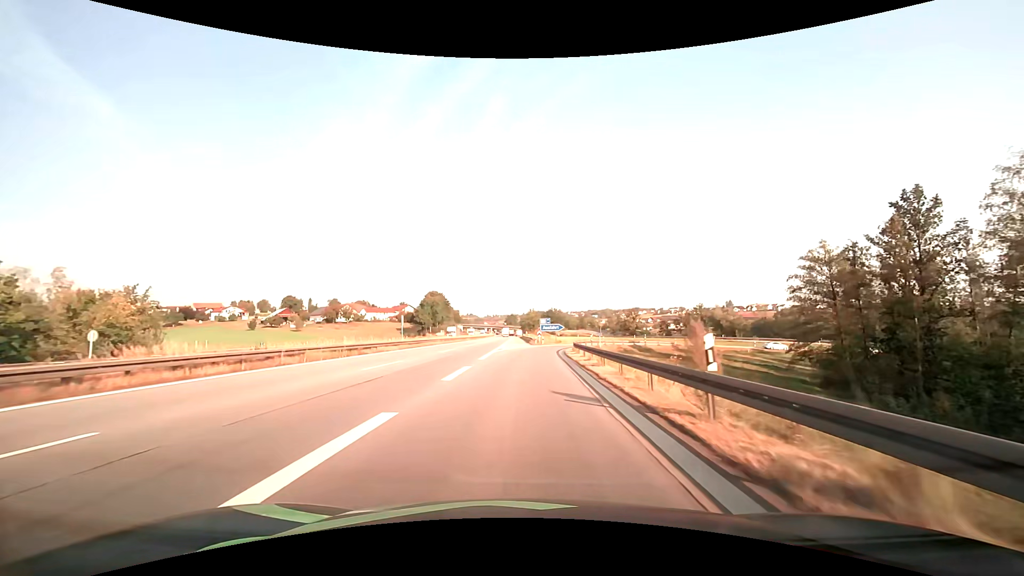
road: motorway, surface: asphalt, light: Day
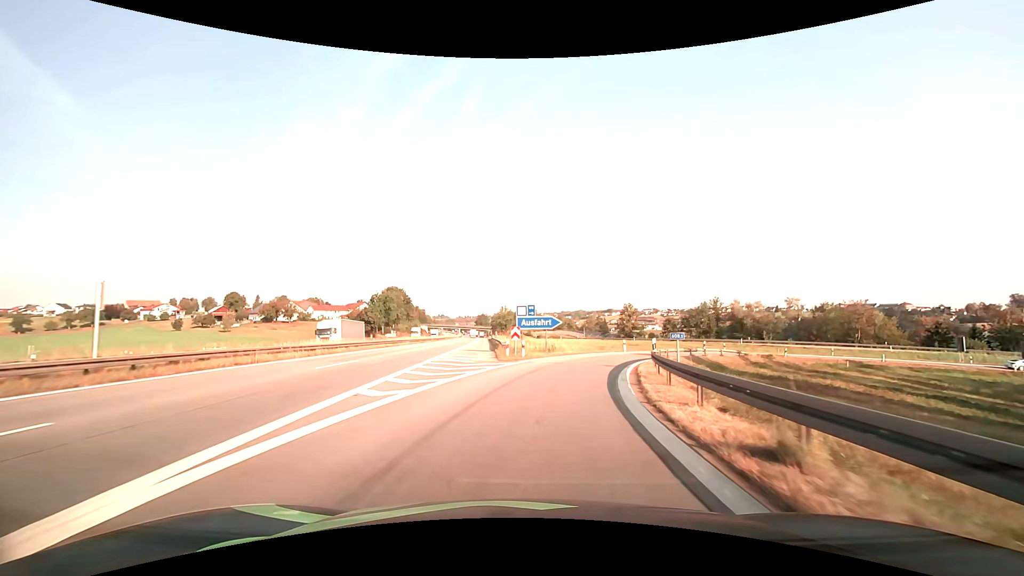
(+0.4, +34.0) m; +3°
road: motorway_link
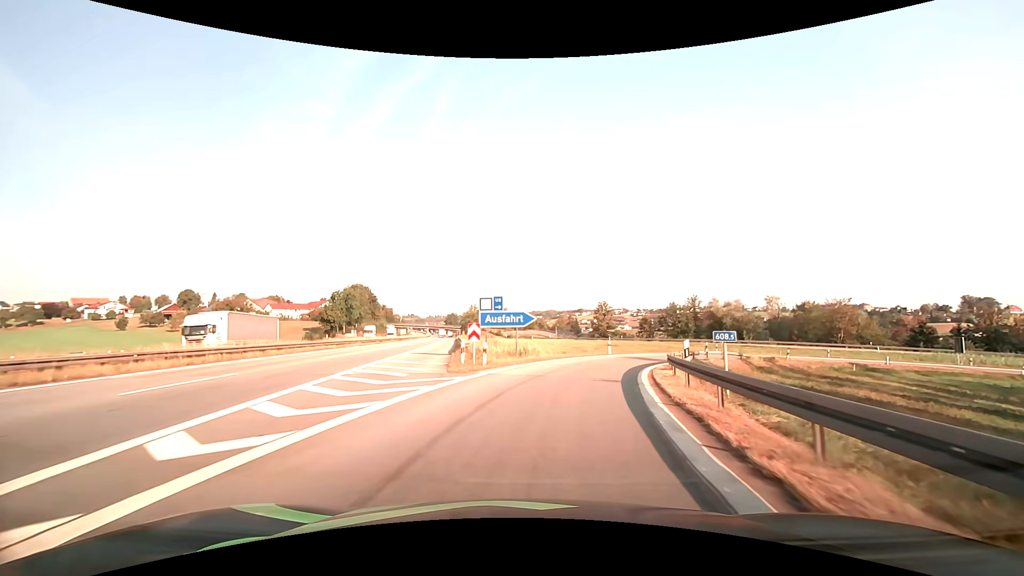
(+0.2, +7.8) m; +3°
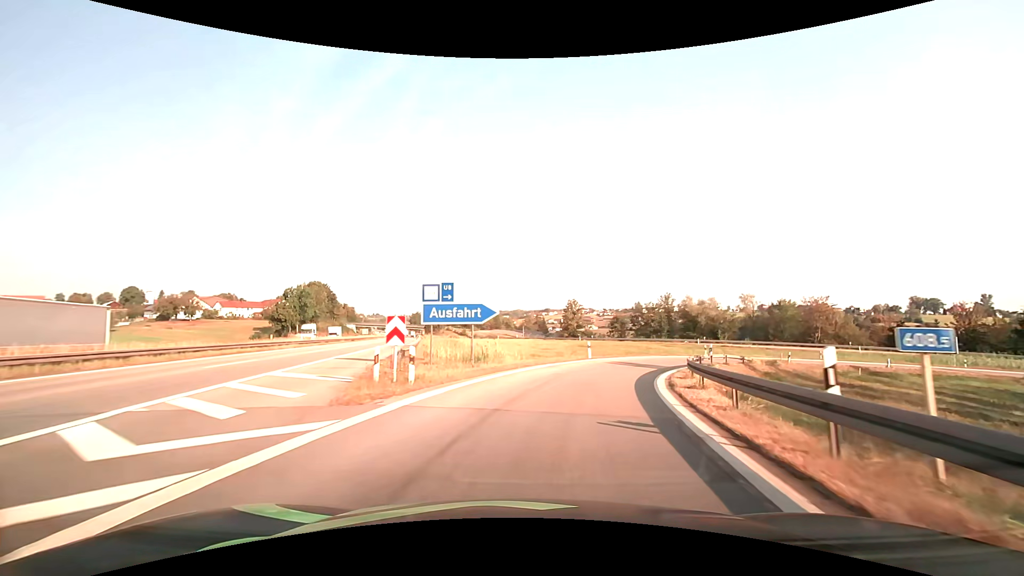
(+0.2, +7.6) m; +4°
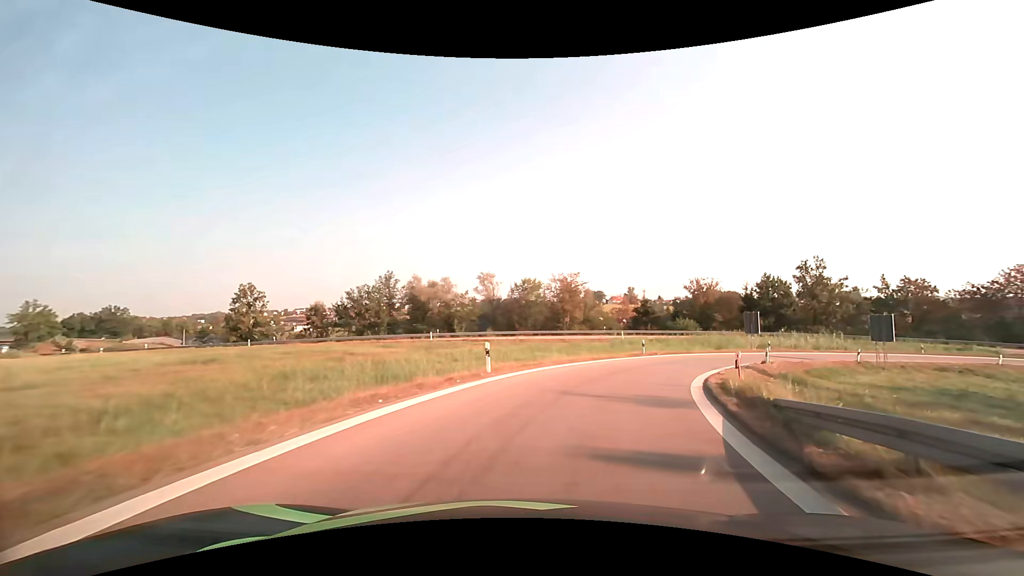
(+8.2, +32.4) m; +31°
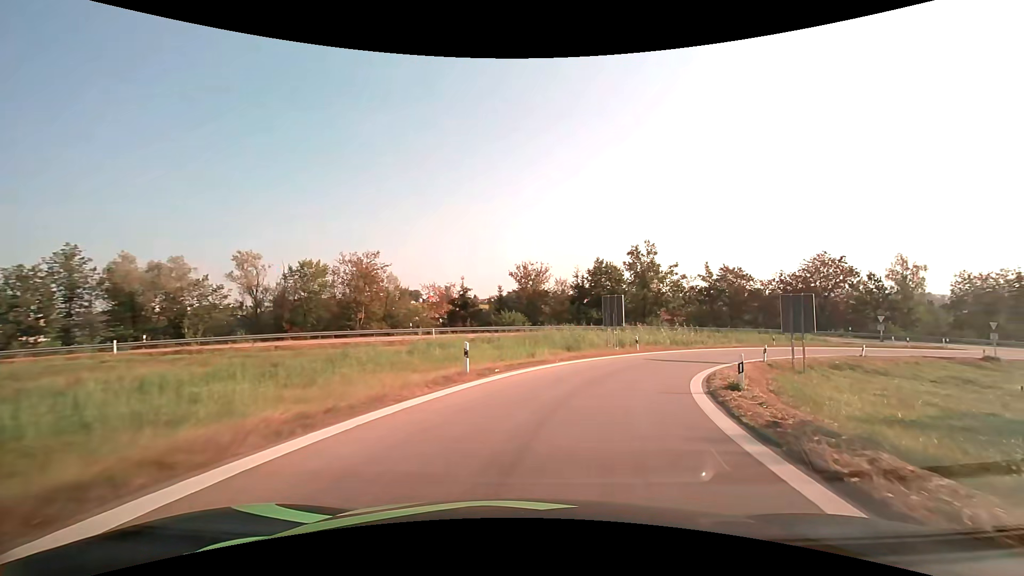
(+3.3, +18.3) m; +21°
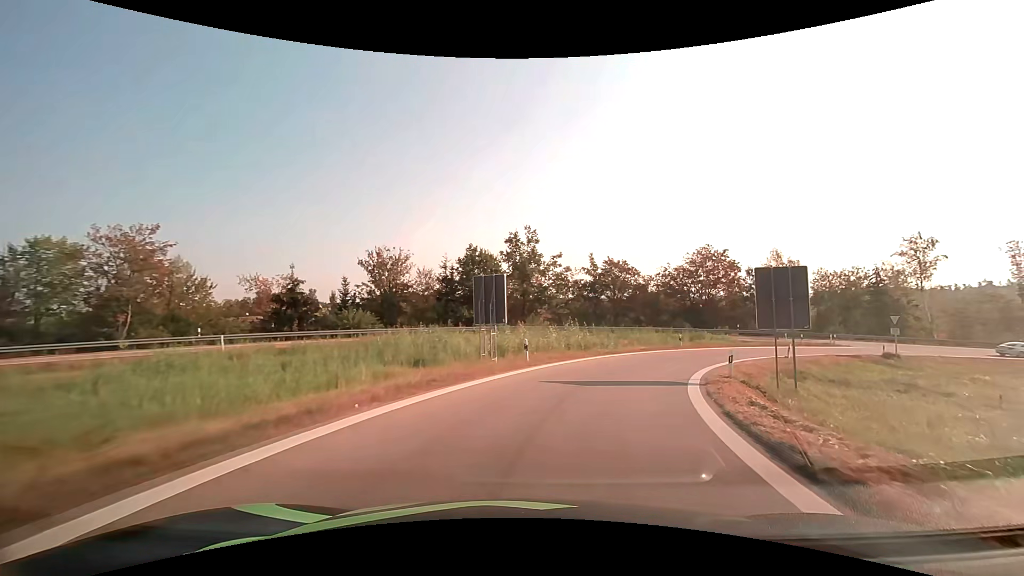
(+1.6, +12.5) m; +14°
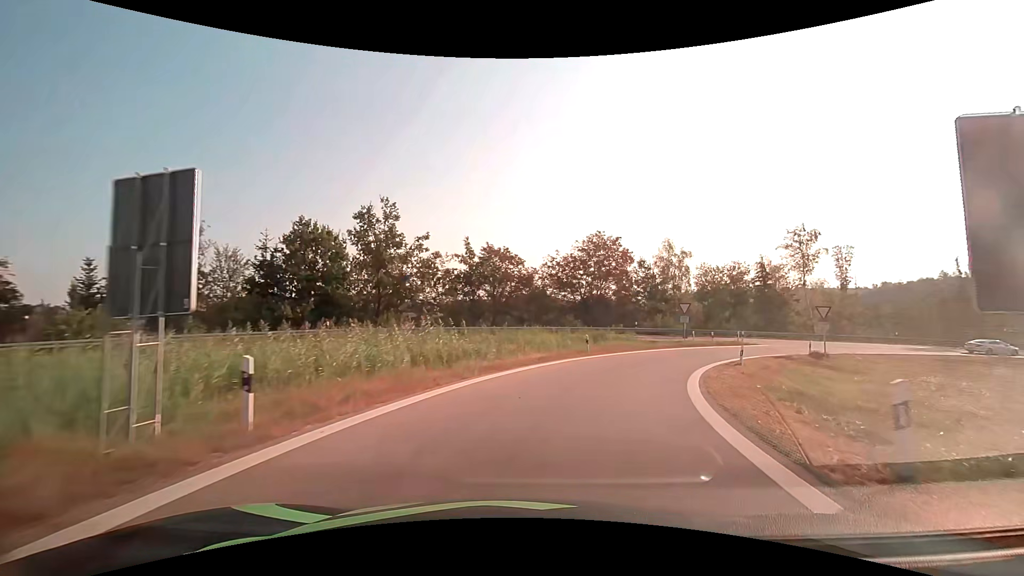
(+1.5, +12.5) m; +14°
(+1, +10) (+4, +20) (+8, +28) (+15, +36) (+22, +43) (+31, +48) (+40, +51) (+50, +52) (+60, +52) (+70, +50) m
